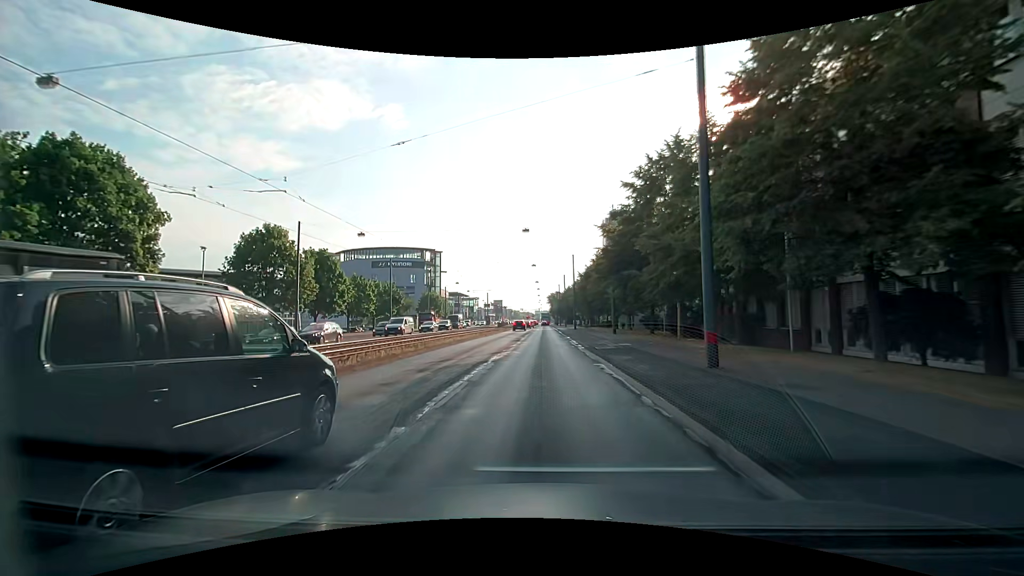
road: primary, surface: asphalt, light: Day
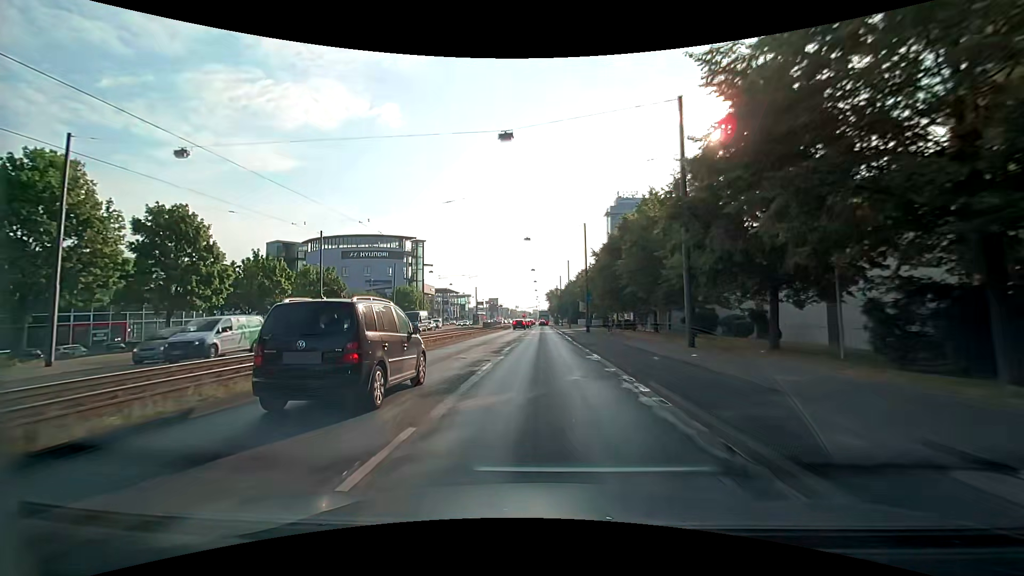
(0.0, +22.4) m; 0°
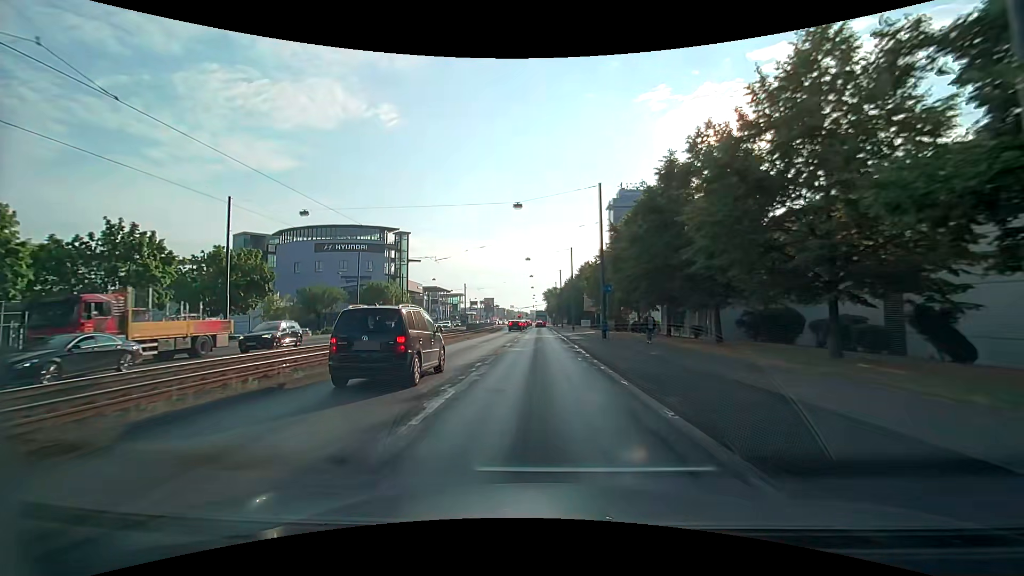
(0.0, +14.7) m; 0°
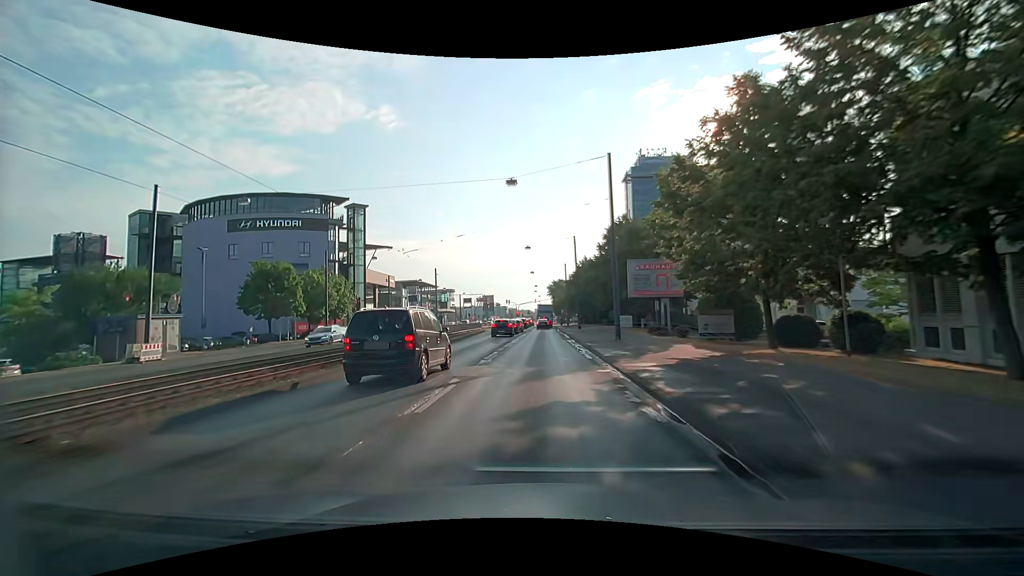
(+0.1, +35.1) m; -1°
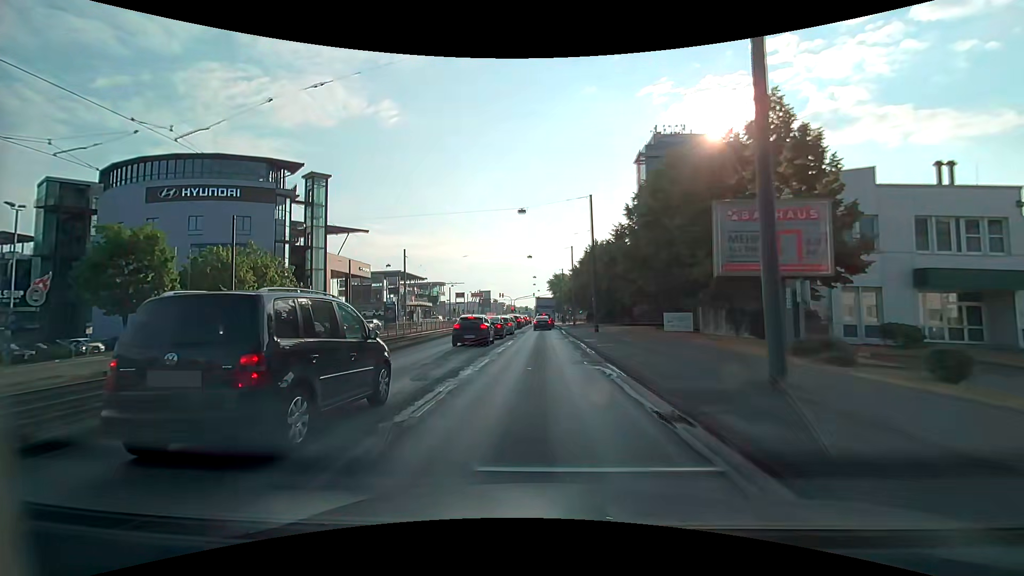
(0.0, +18.4) m; 0°
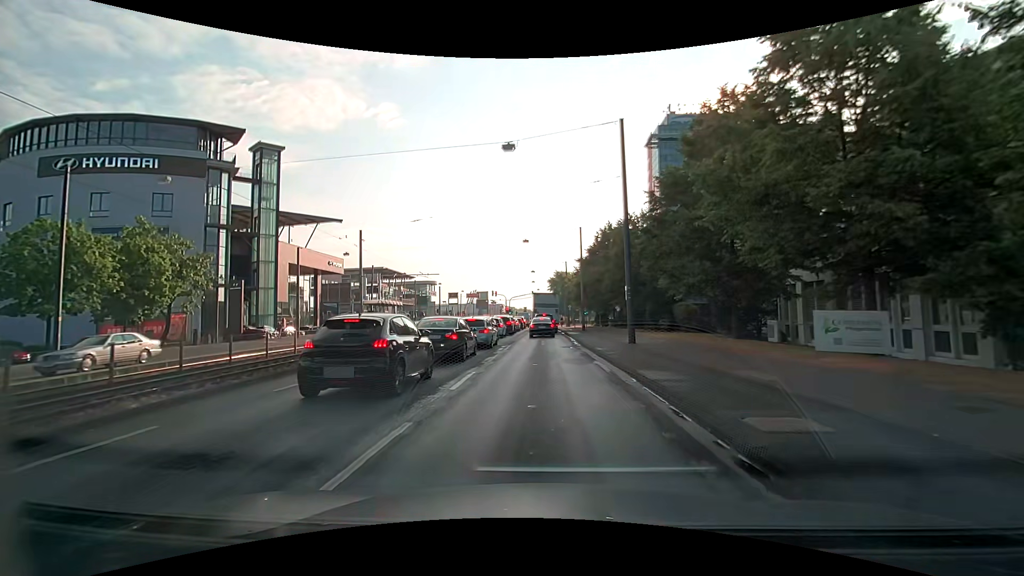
(0.0, +15.2) m; -1°
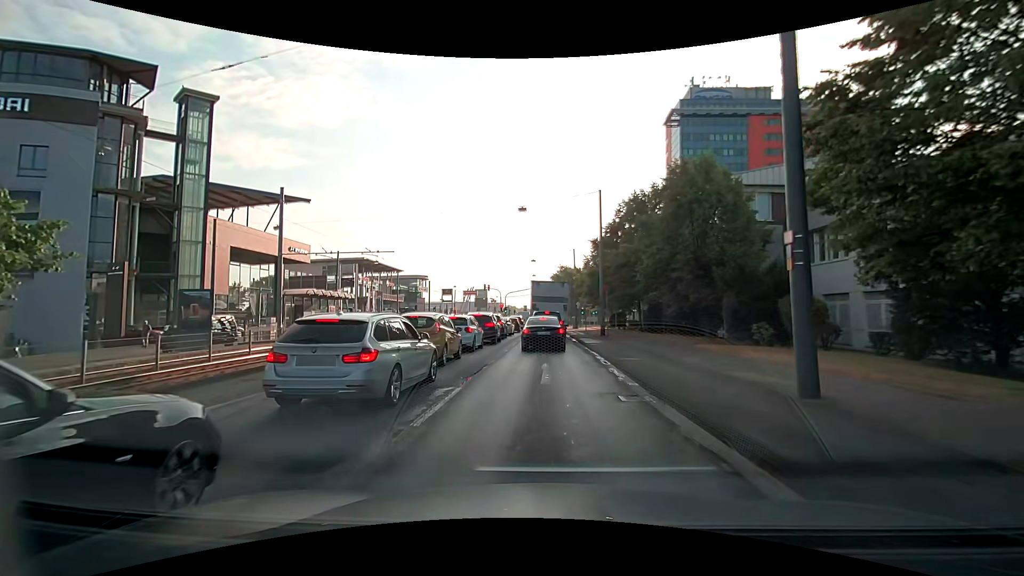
(+0.1, +14.9) m; -1°
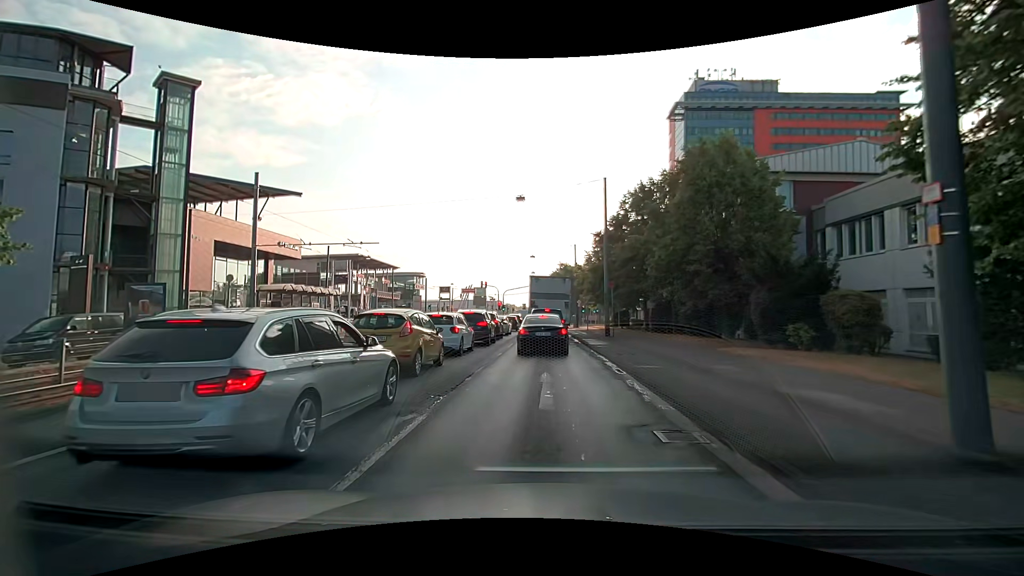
(0.0, +2.9) m; +2°
(0, +10) (0, +20) (0, +30) (0, +40) (0, +50) (0, +60) (0, +70) (0, +80) (0, +90) (0, +100) m
